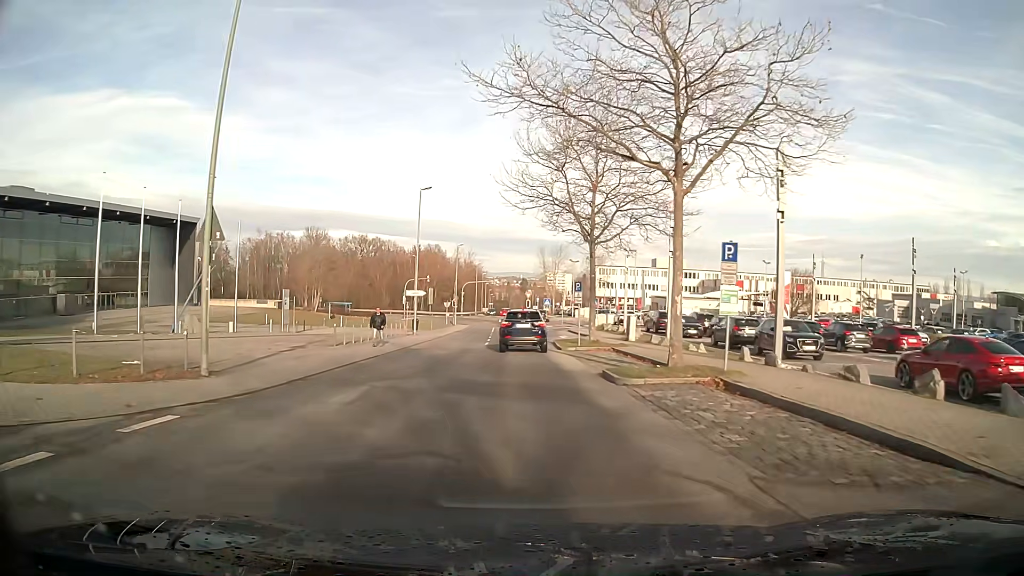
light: Day
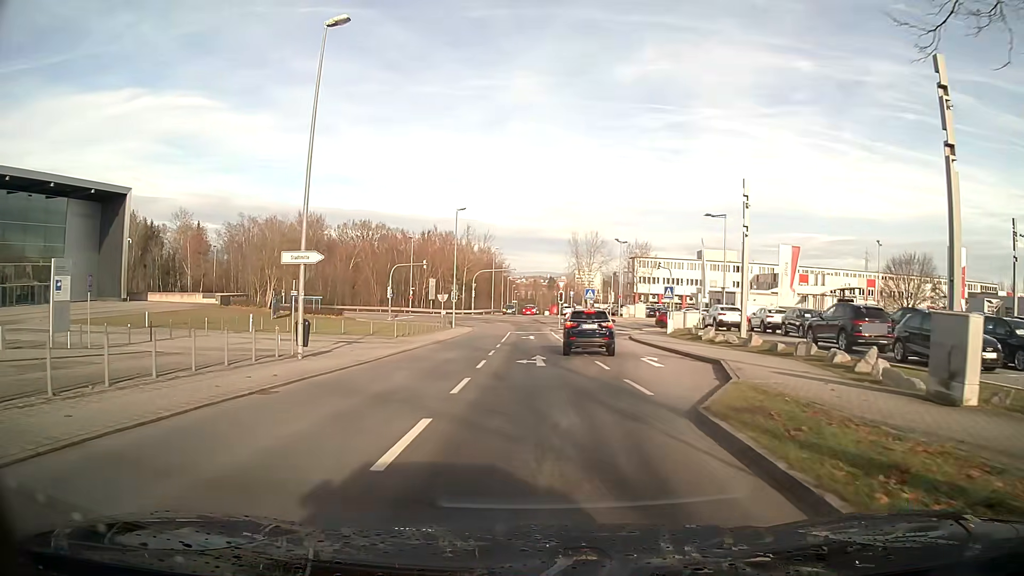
(-0.7, +27.2) m; -2°
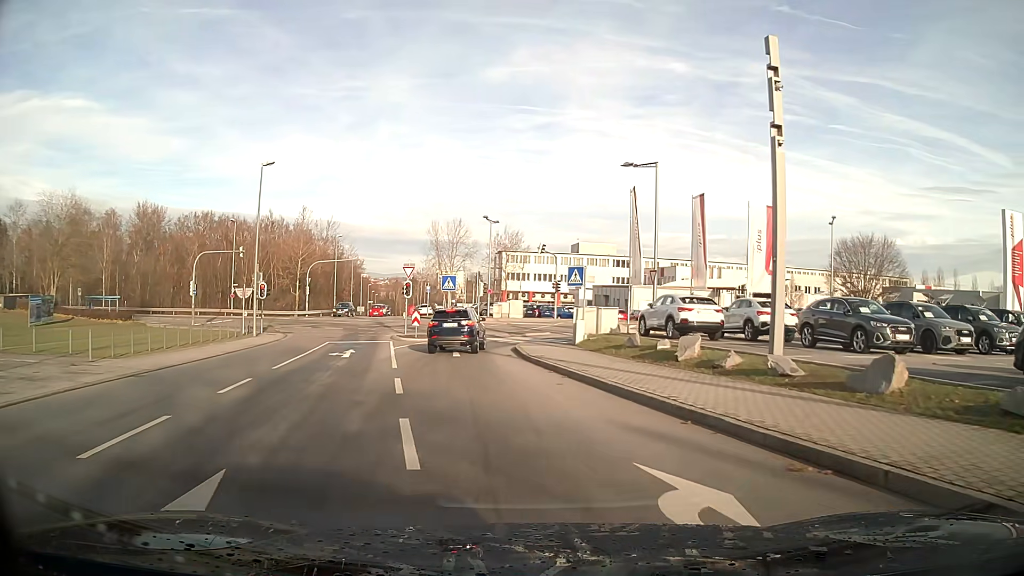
(+1.7, +17.6) m; +10°
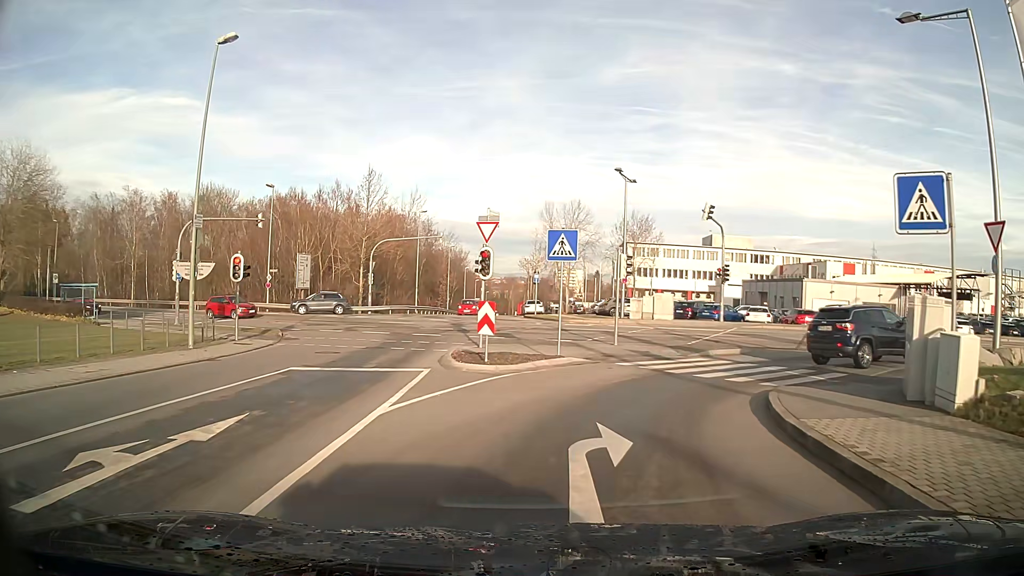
(-1.8, +19.3) m; -8°
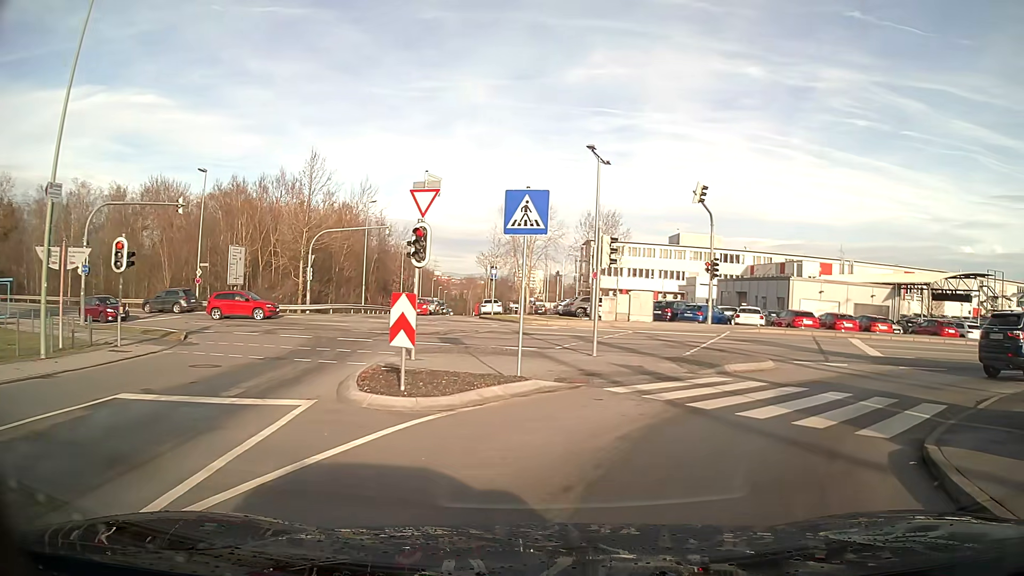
(+0.2, +5.7) m; +5°
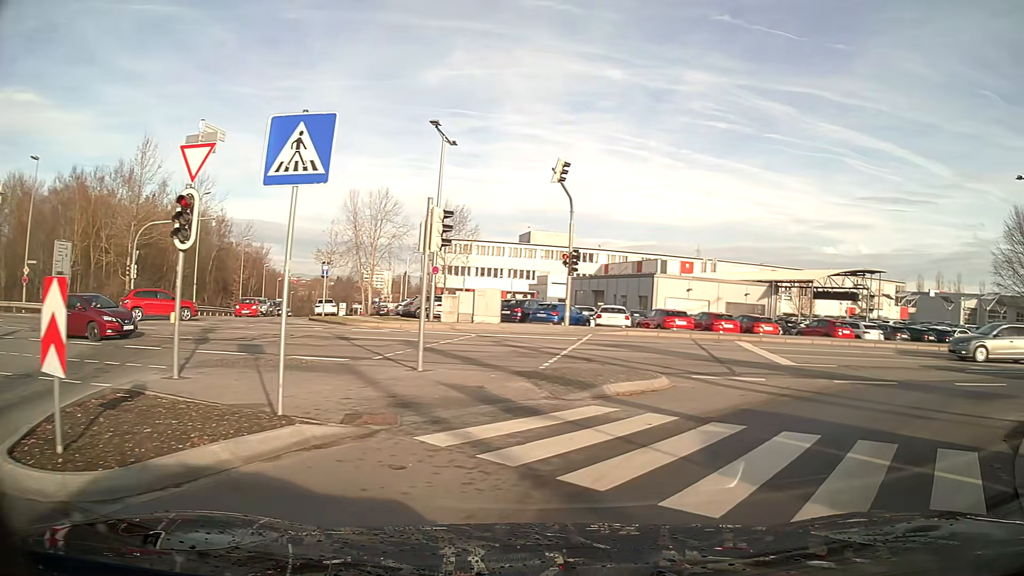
(+0.5, +4.6) m; +14°
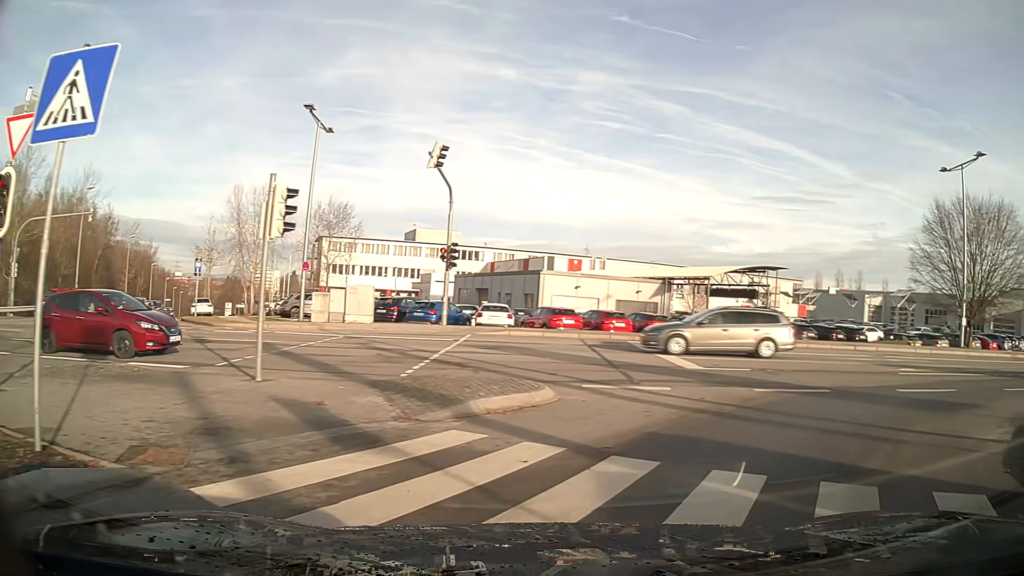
(+0.2, +2.2) m; +9°
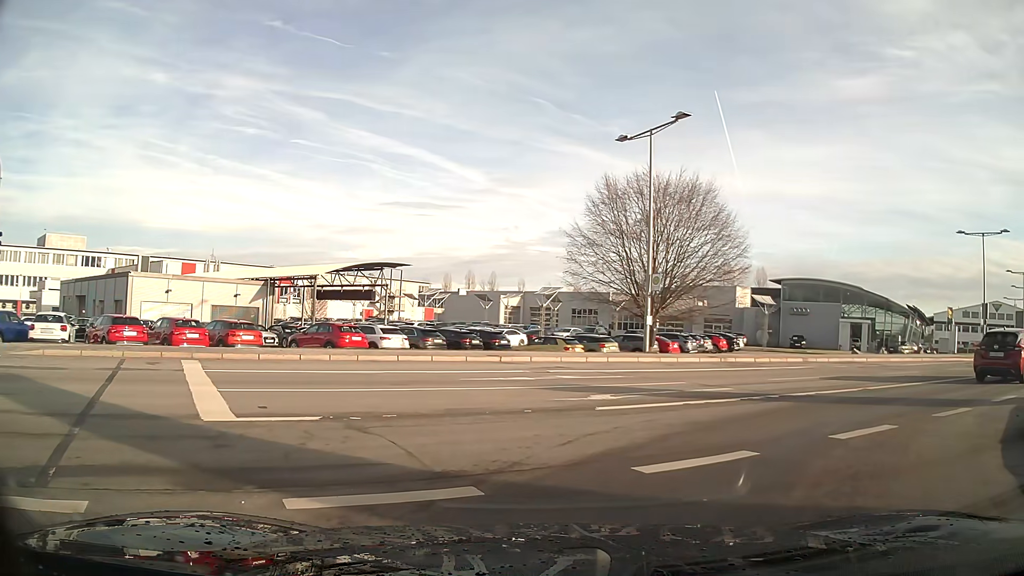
(+1.7, +6.8) m; +25°
